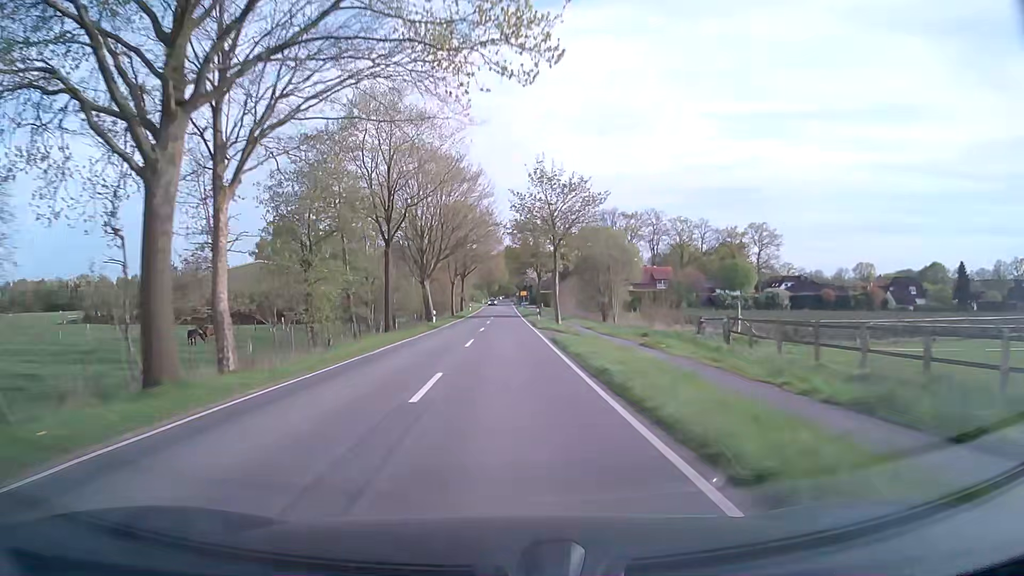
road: secondary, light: Day
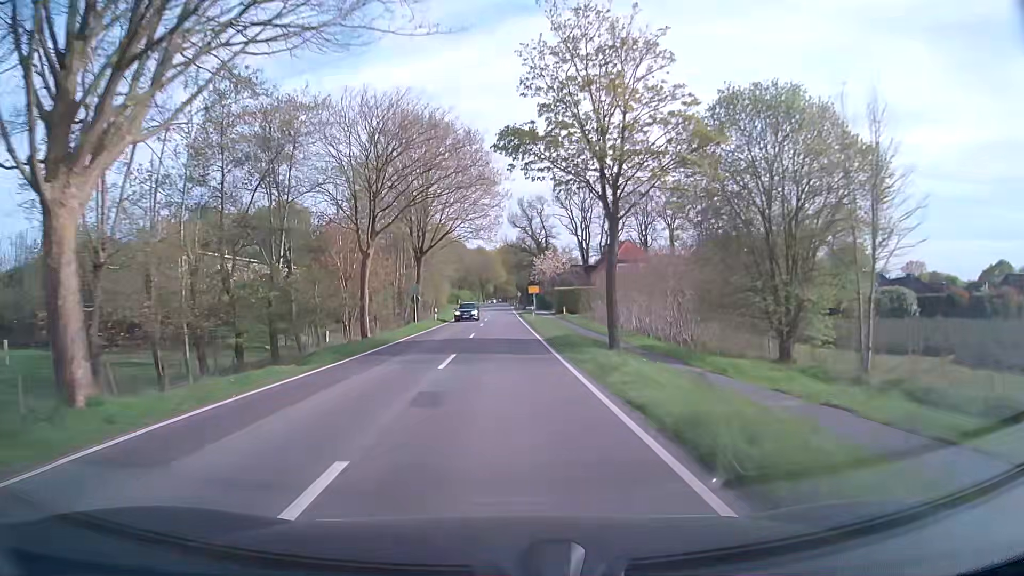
(+0.2, +45.9) m; 0°
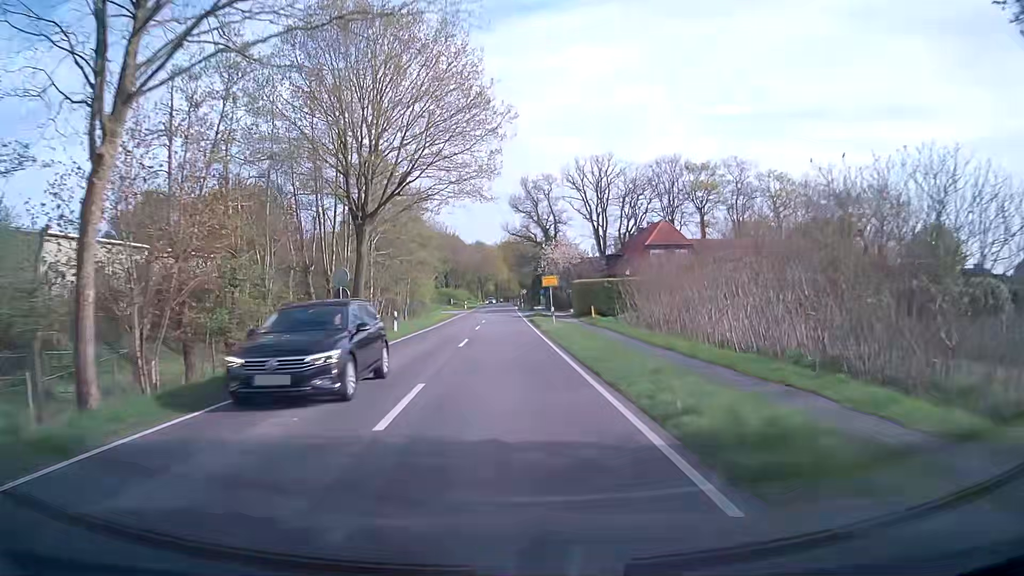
(0.0, +20.2) m; 0°
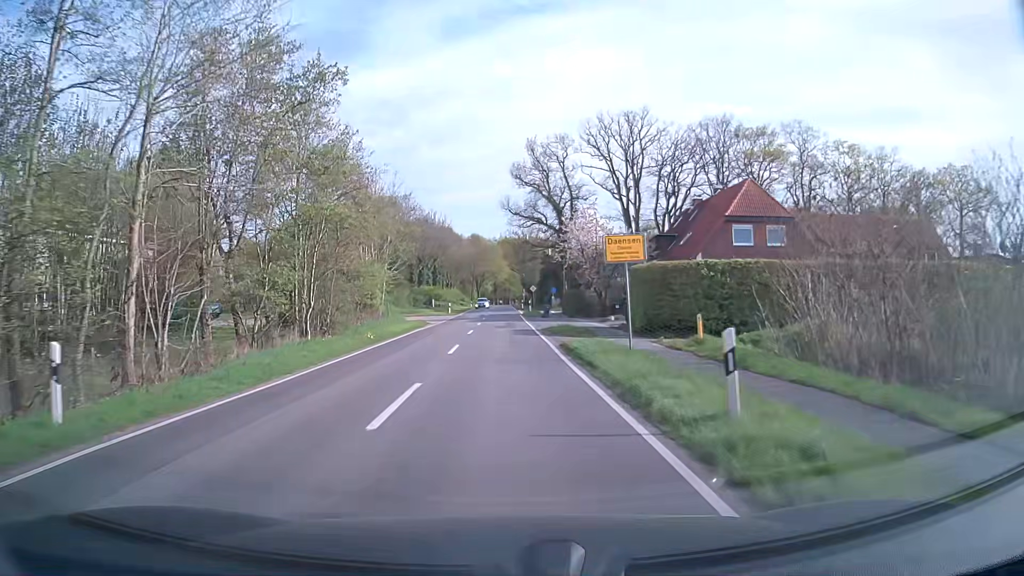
(+0.1, +25.5) m; 0°
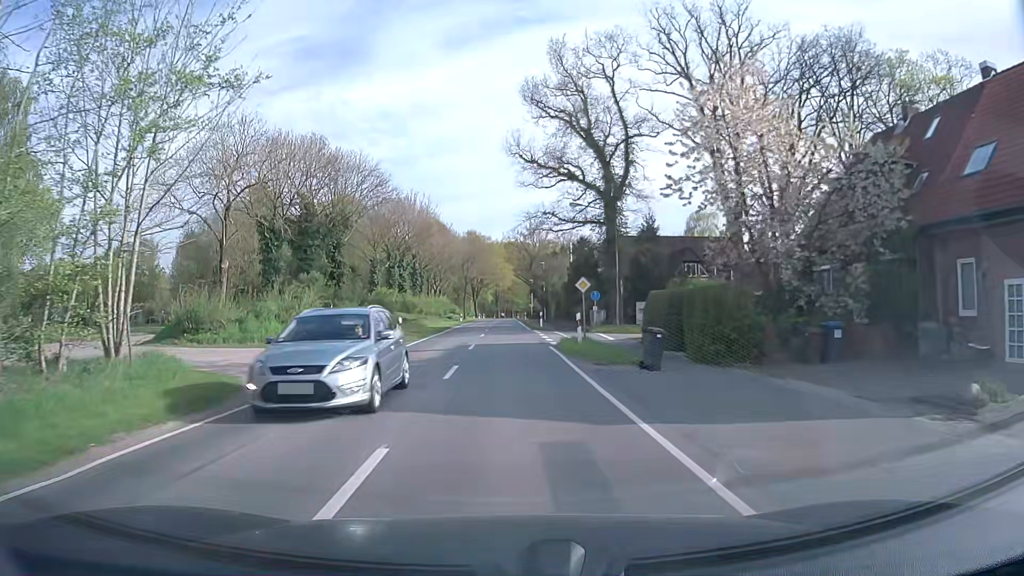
(-0.2, +33.5) m; 0°
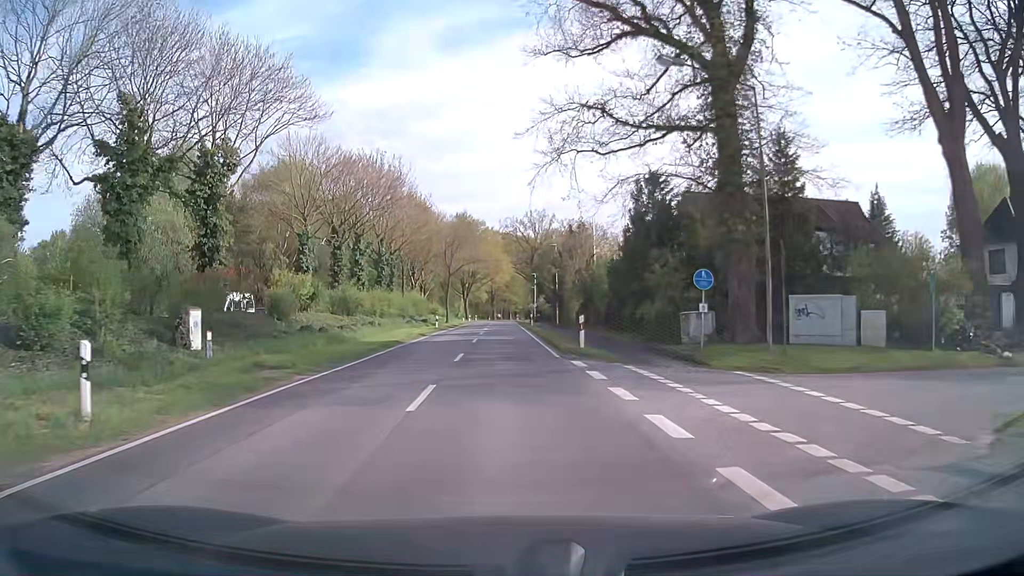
(+0.2, +25.5) m; +1°
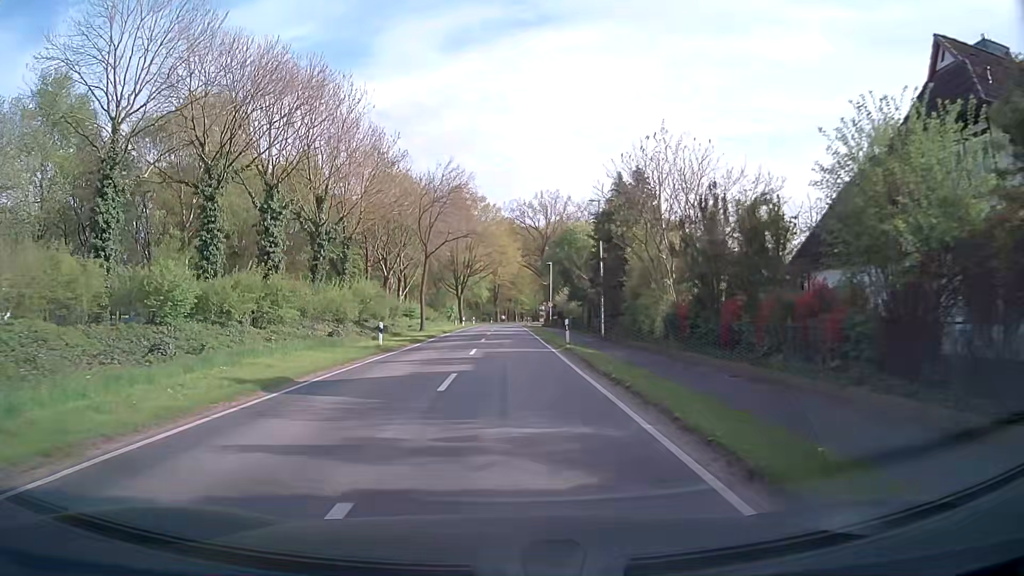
(-0.3, +26.3) m; -1°
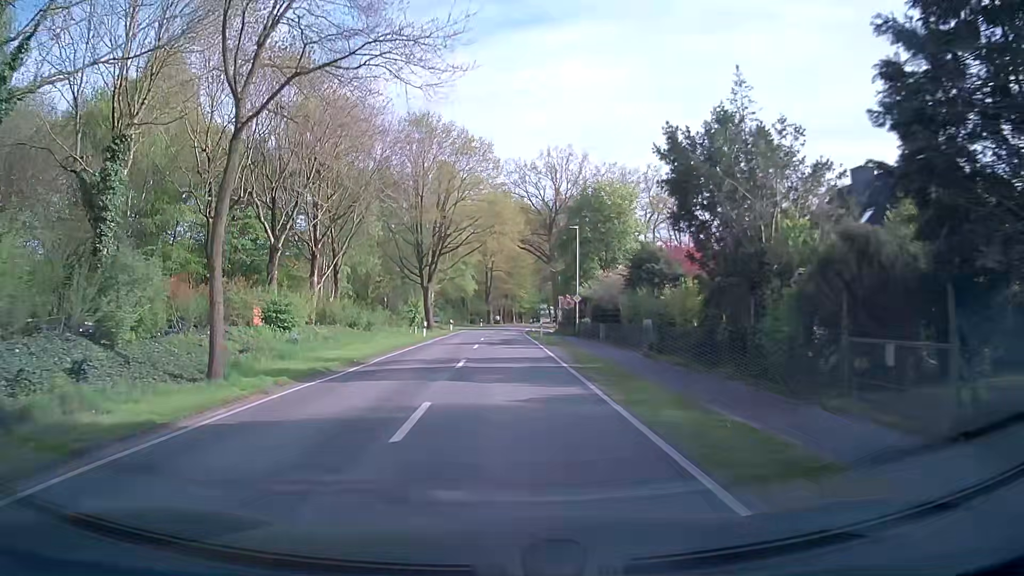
(+0.4, +34.0) m; +1°
(0, +10) (0, +20) (0, +30) (0, +40) (0, +50) (0, +60) (0, +70) (+1, +80) (+1, +90) (+3, +100) m
